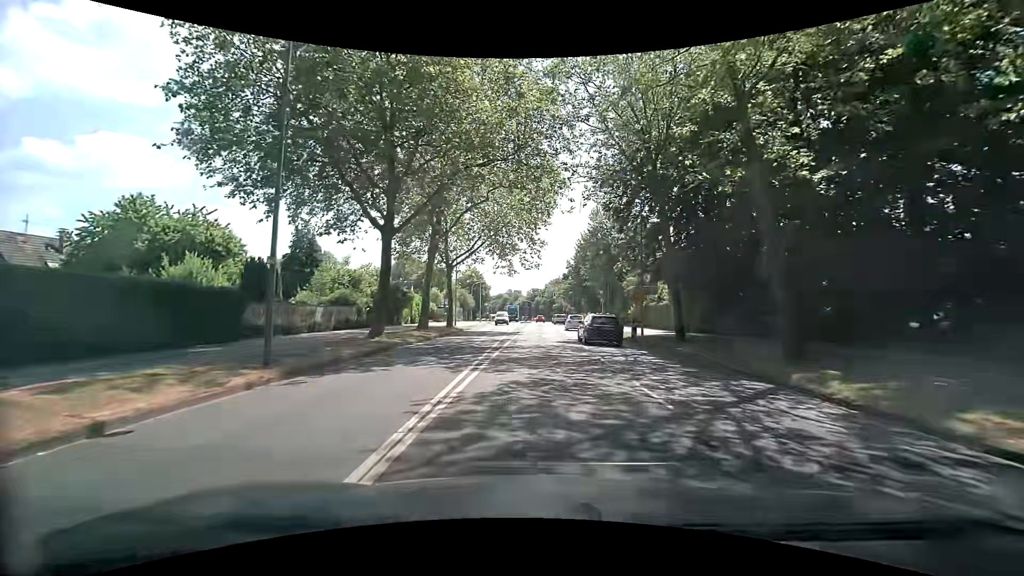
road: secondary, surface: asphalt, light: Day
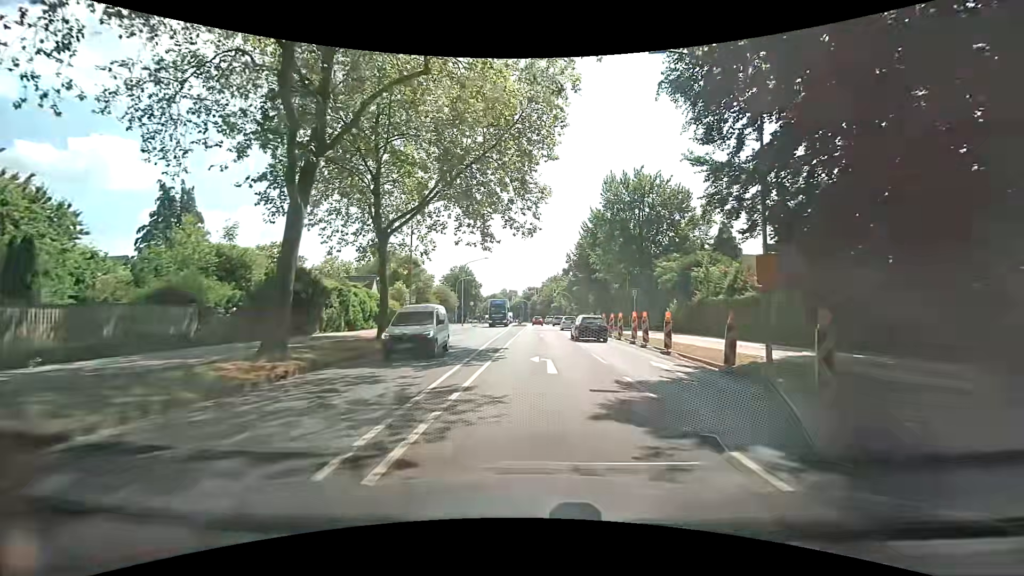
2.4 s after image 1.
(+0.1, +17.9) m; +2°
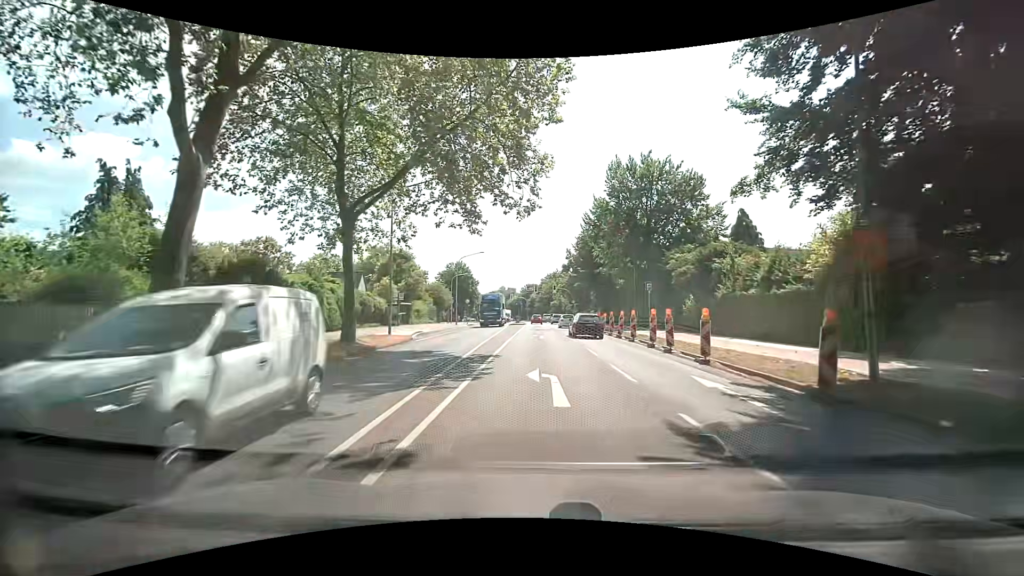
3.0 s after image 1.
(-0.1, +4.5) m; -2°
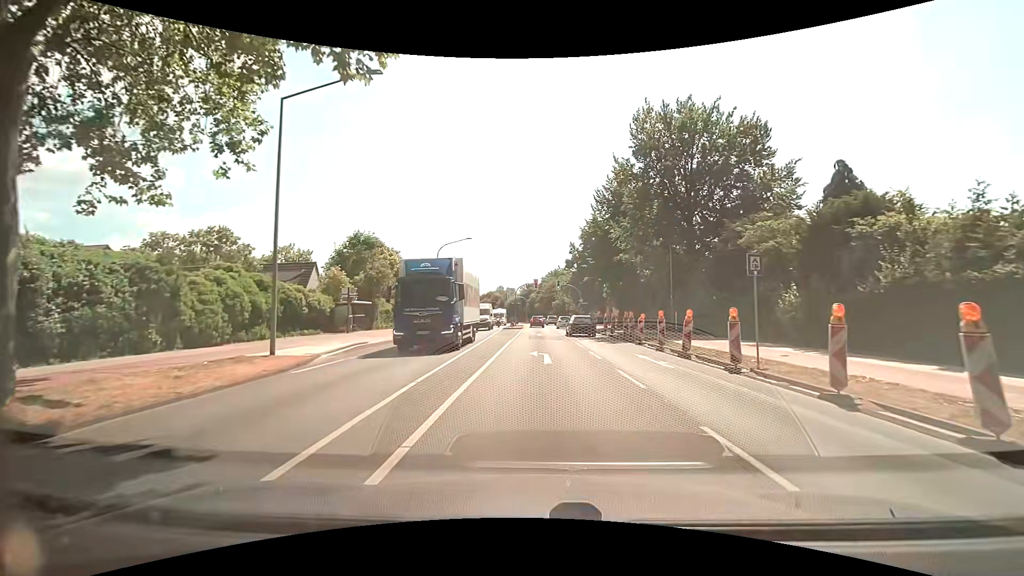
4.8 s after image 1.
(+0.1, +13.5) m; +1°
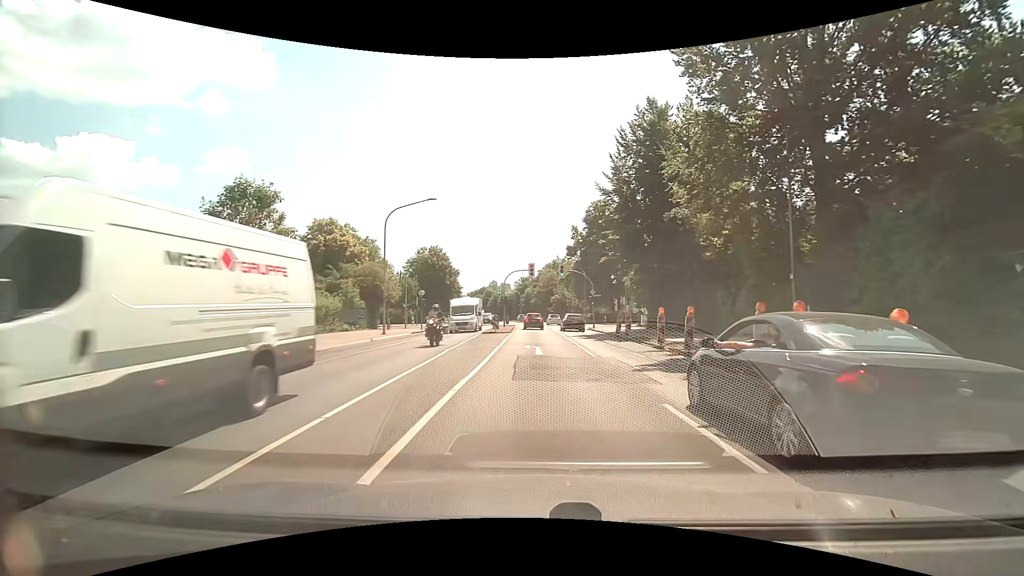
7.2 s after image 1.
(0.0, +17.6) m; 0°
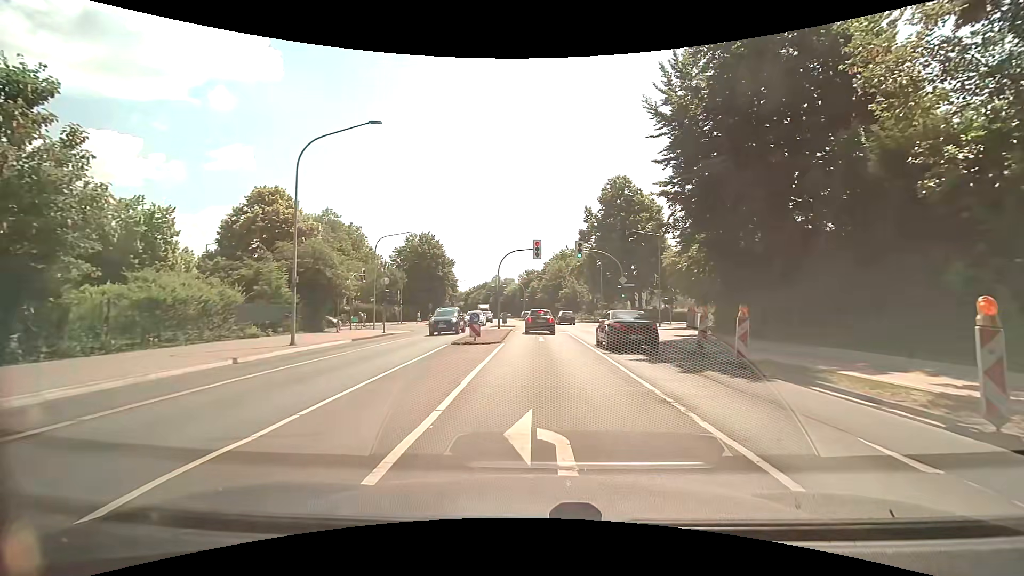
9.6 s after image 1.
(-0.2, +14.2) m; 0°
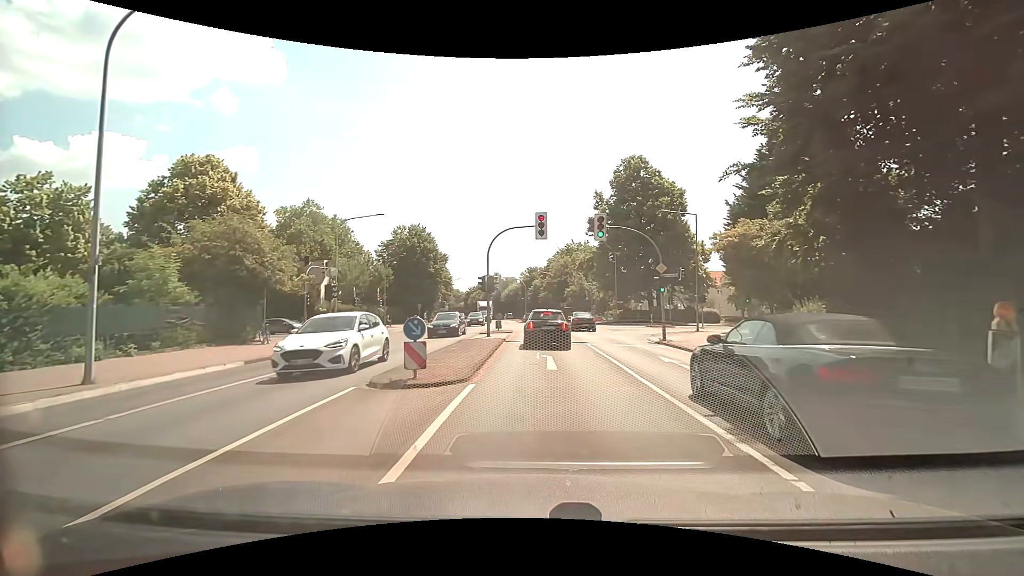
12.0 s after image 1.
(-0.2, +10.0) m; -1°
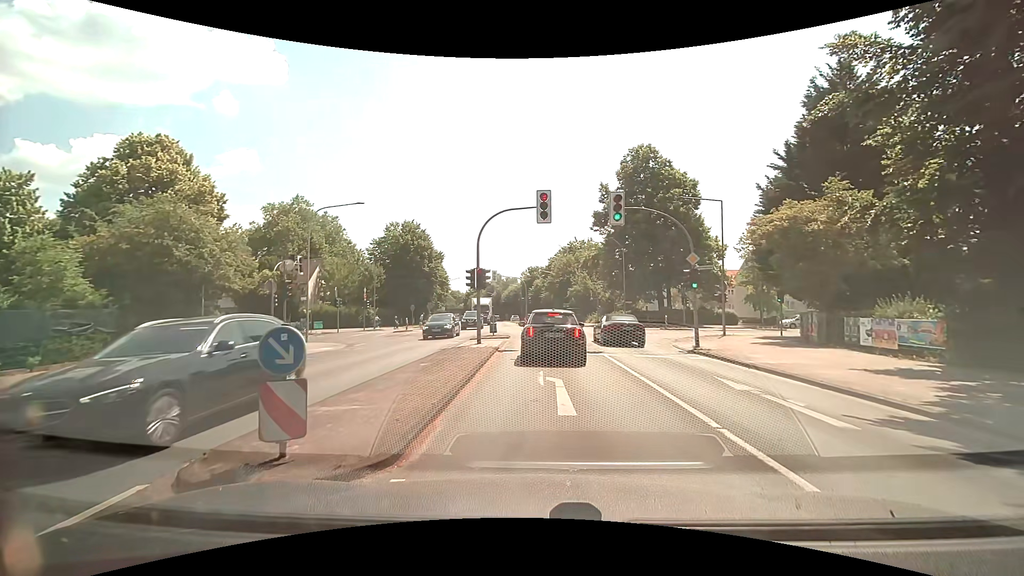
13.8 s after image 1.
(0.0, +4.8) m; -2°
(0, +10) (+1, +20) (+1, +30) (0, +40) (-6, +48) (-15, +52) (-25, +52) (-35, +52) (-45, +51) (-55, +51) m
